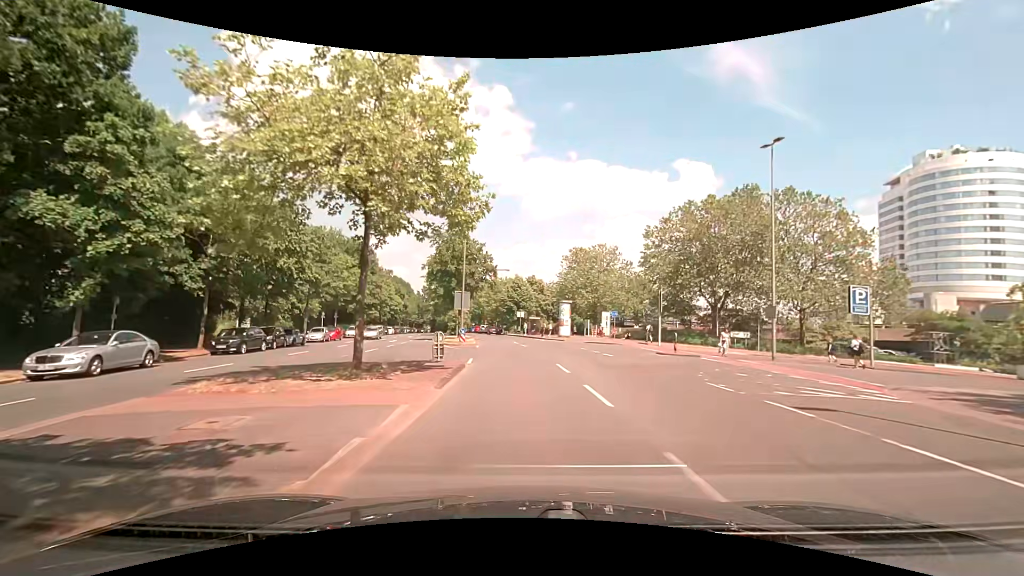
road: tertiary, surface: asphalt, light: Day
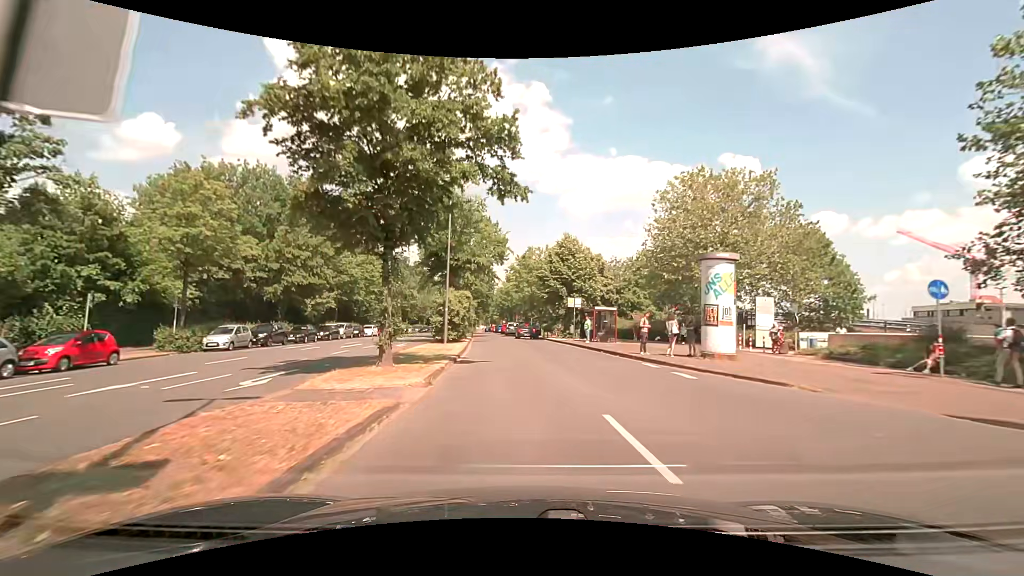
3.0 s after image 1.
(-1.4, +35.3) m; -5°
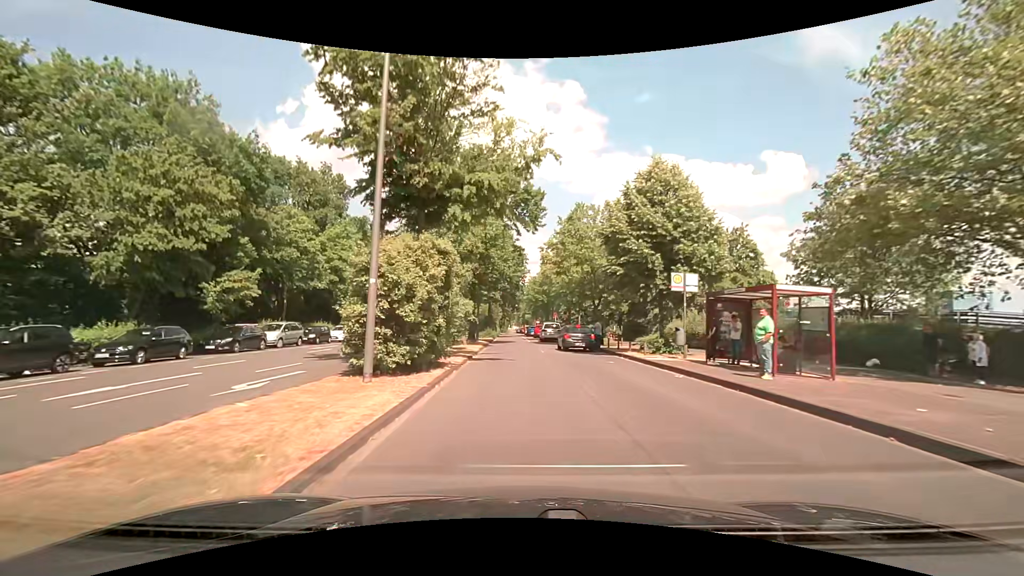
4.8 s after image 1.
(-0.8, +21.2) m; -4°
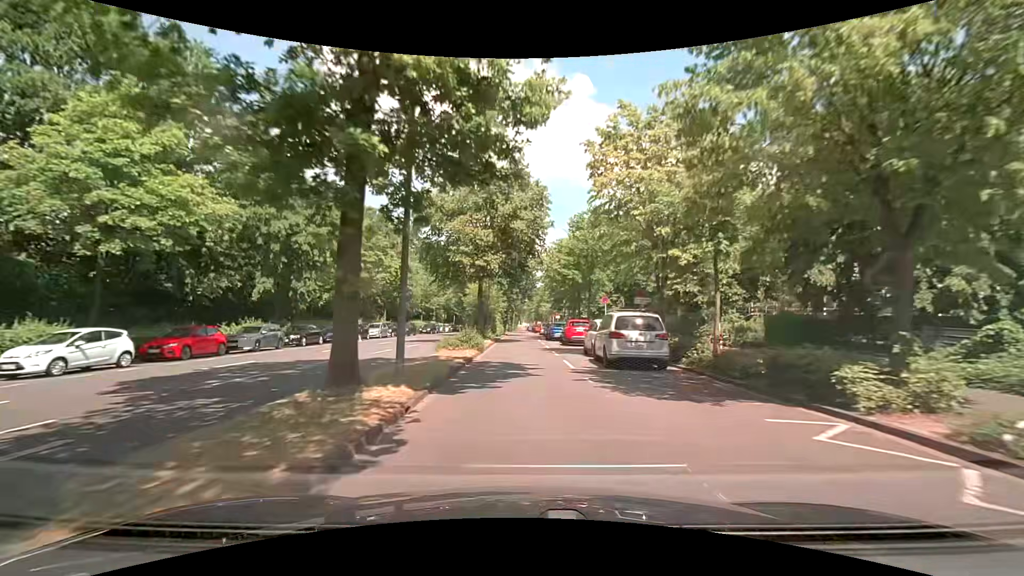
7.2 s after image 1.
(-0.6, +28.7) m; -1°
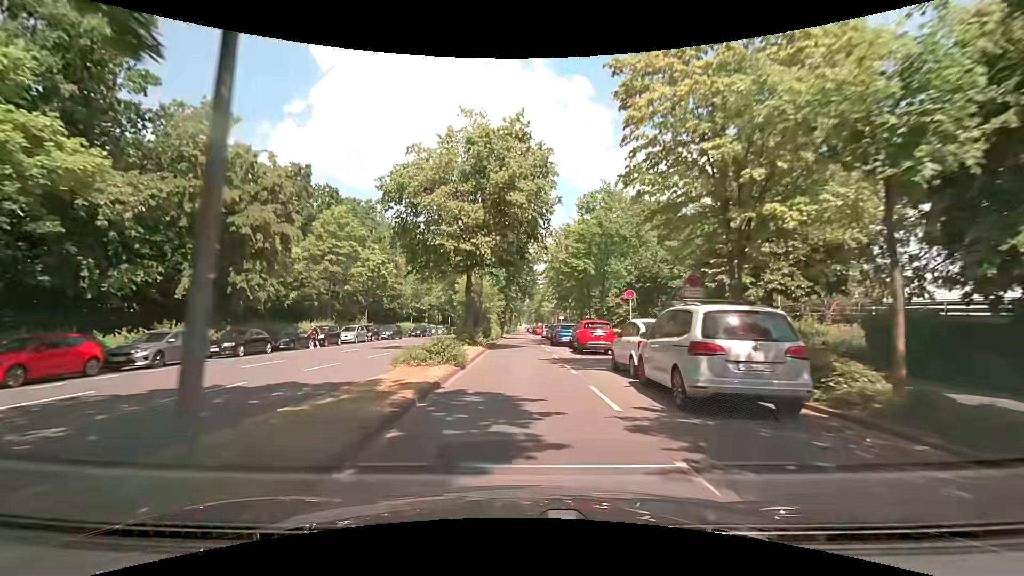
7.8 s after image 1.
(-0.1, +7.2) m; -1°
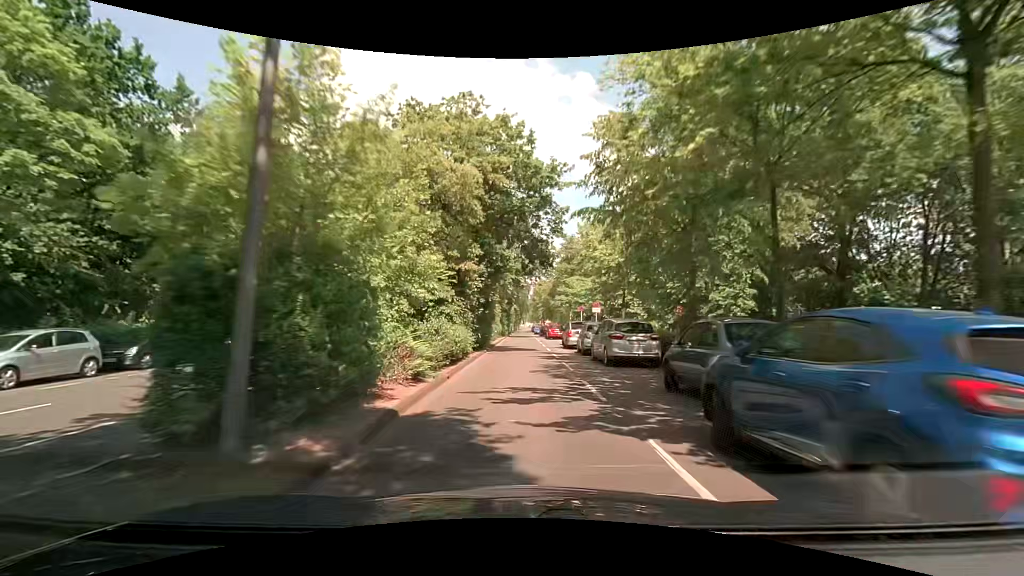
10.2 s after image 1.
(0.0, +29.3) m; +1°
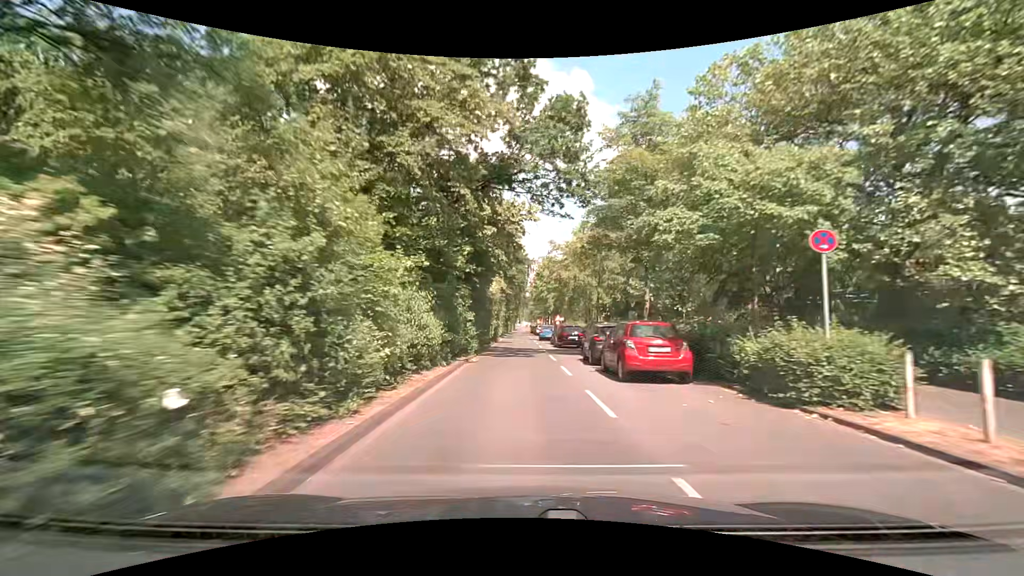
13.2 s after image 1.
(-0.5, +37.5) m; -1°
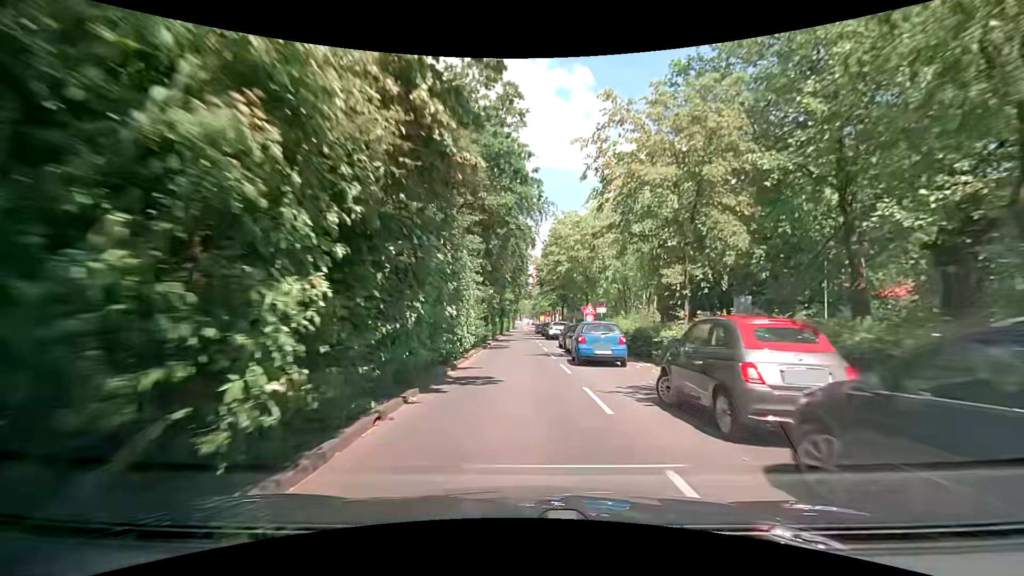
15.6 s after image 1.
(+0.1, +30.1) m; +2°
